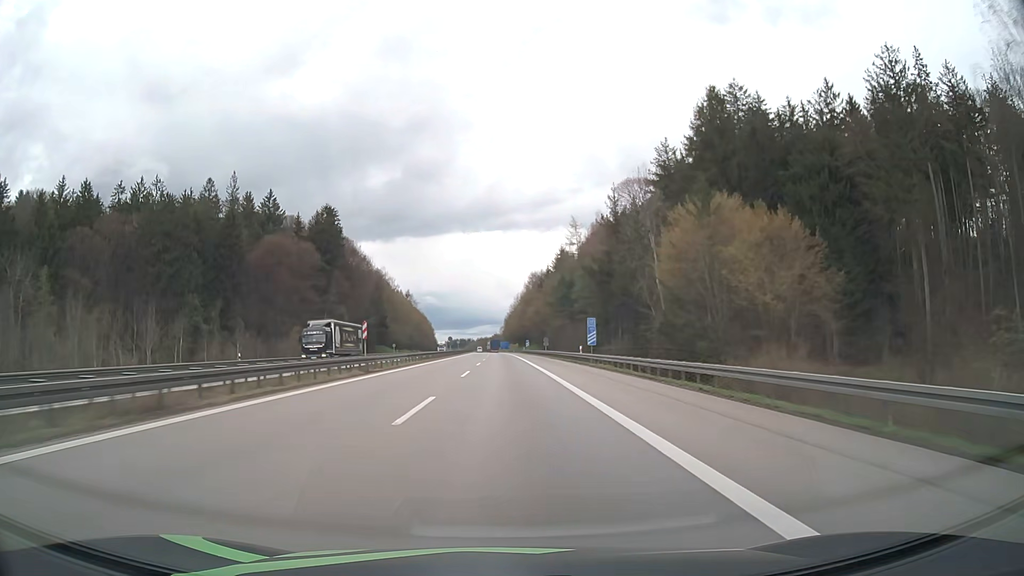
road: motorway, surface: asphalt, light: Day
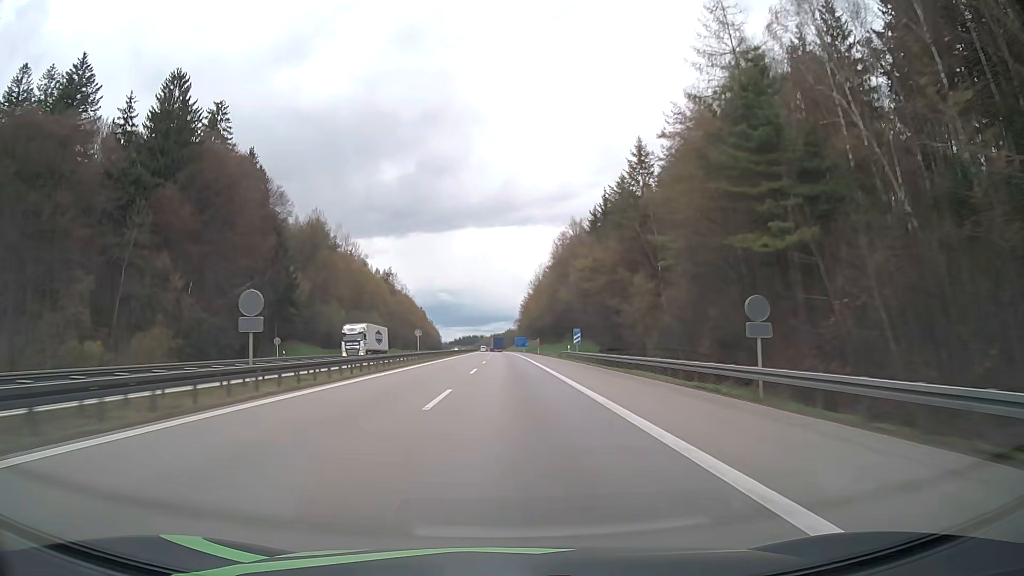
(-1.0, +87.1) m; -1°
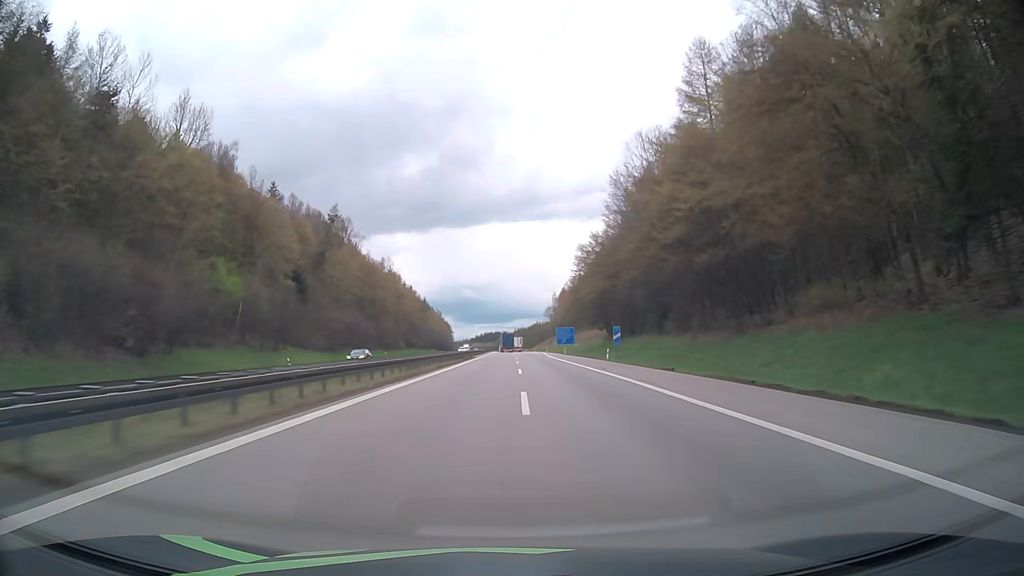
(-2.6, +108.7) m; -2°
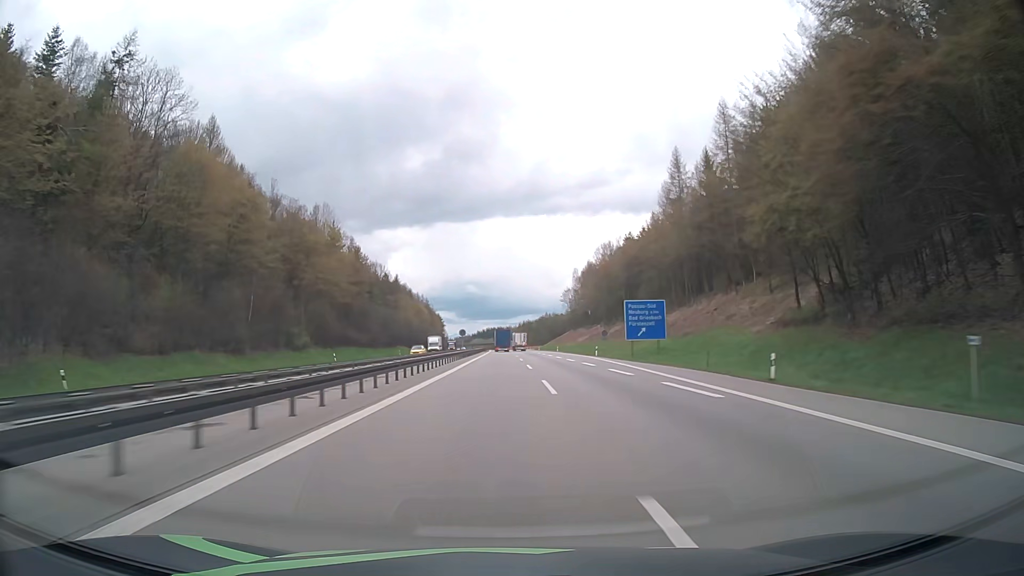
(0.0, +84.6) m; 0°
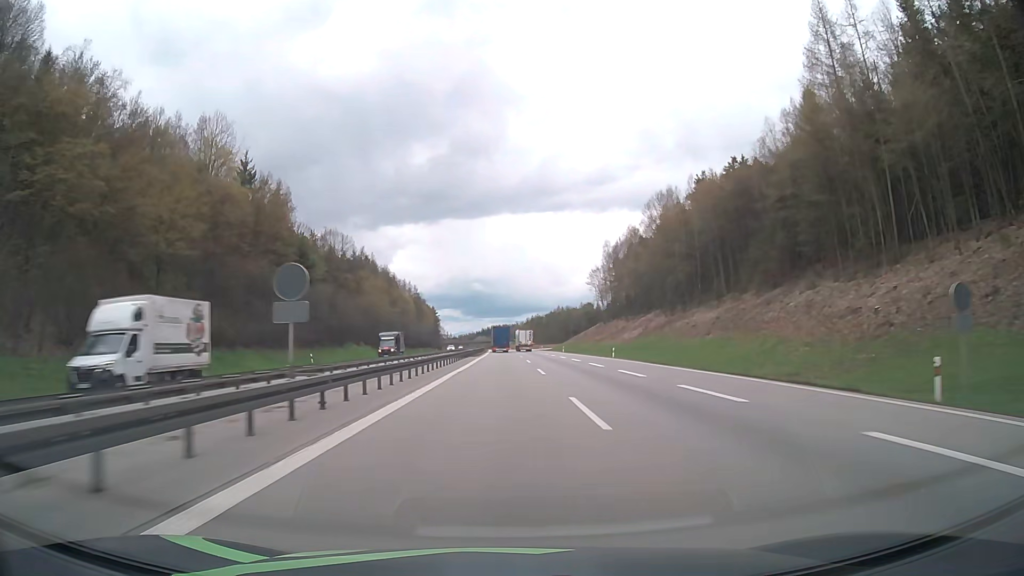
(-0.2, +60.7) m; 0°
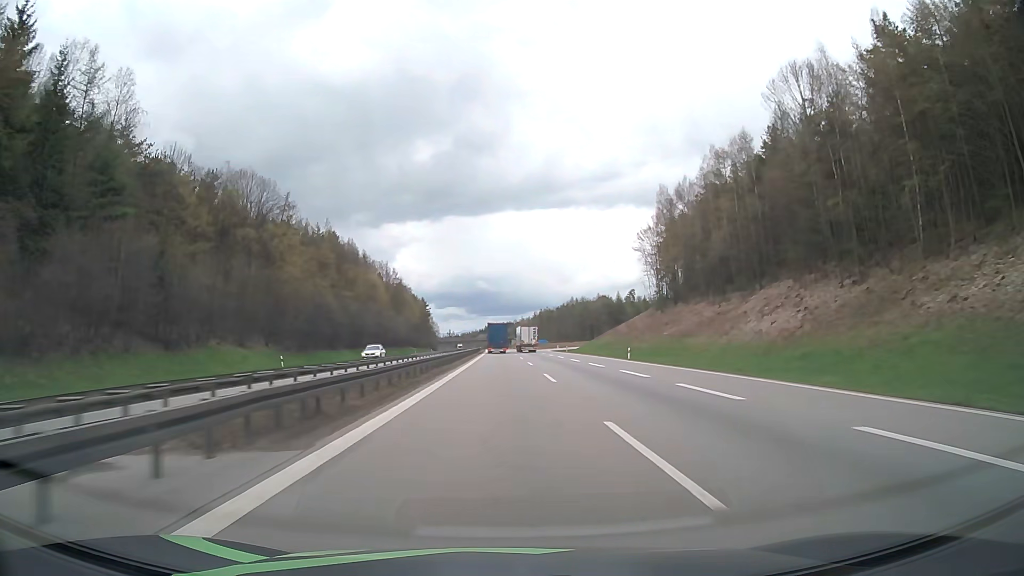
(-0.1, +59.3) m; 0°
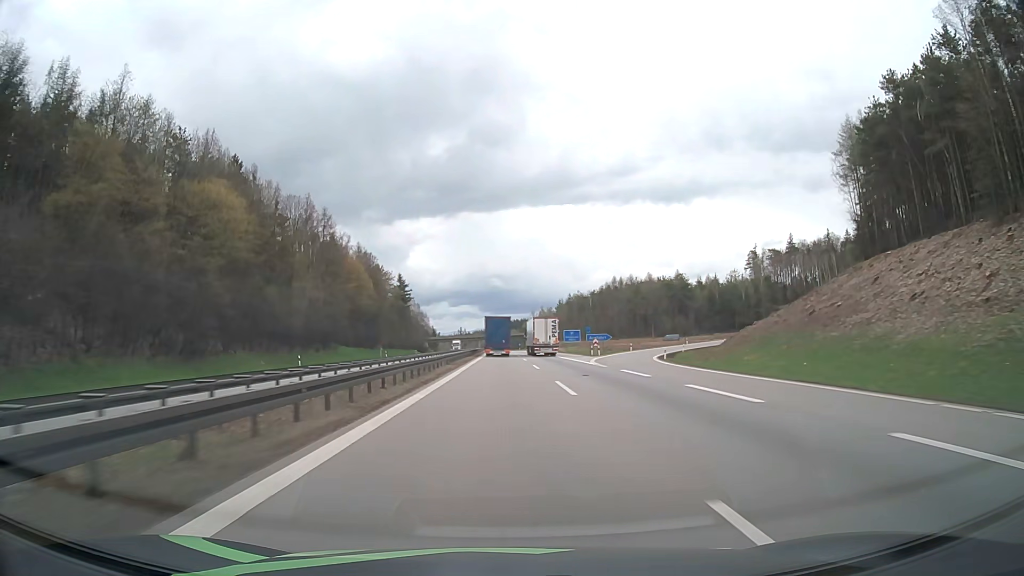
(-0.8, +95.7) m; -1°
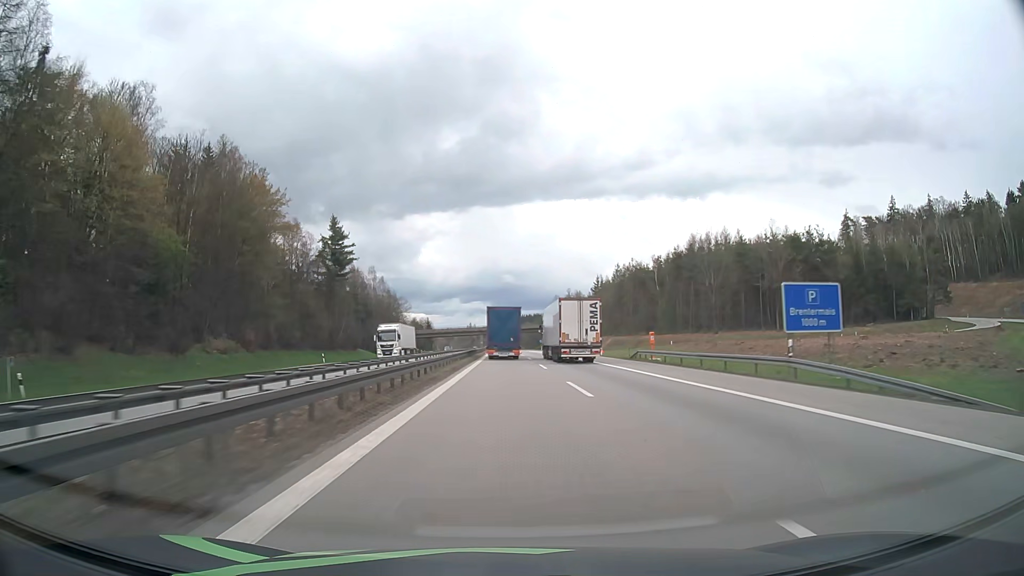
(-0.9, +90.2) m; -1°
(0, +10) (0, +20) (0, +30) (0, +40) (0, +50) (0, +60) (0, +70) (0, +80) (0, +90) (-1, +100) m
